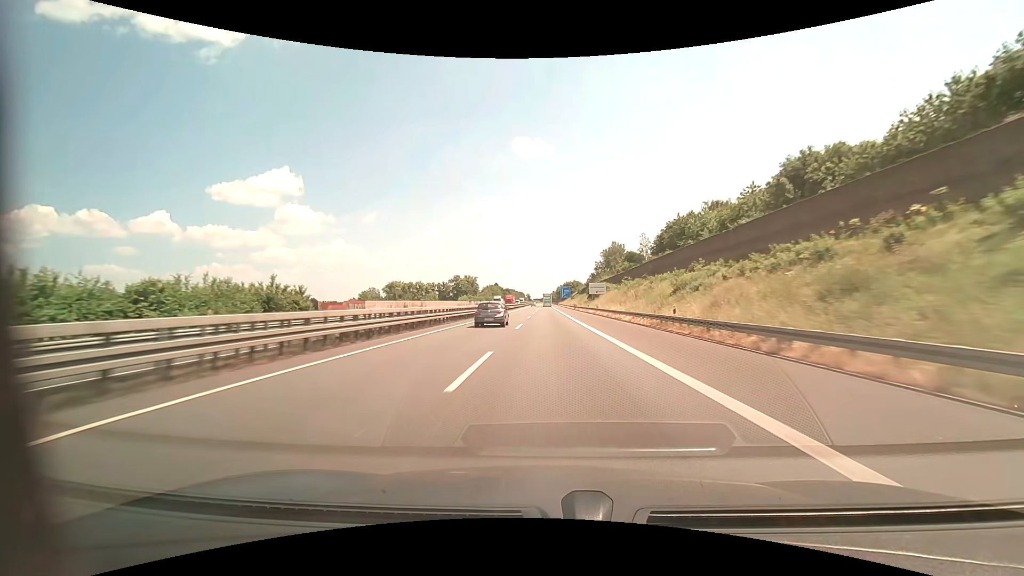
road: motorway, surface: asphalt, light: Day
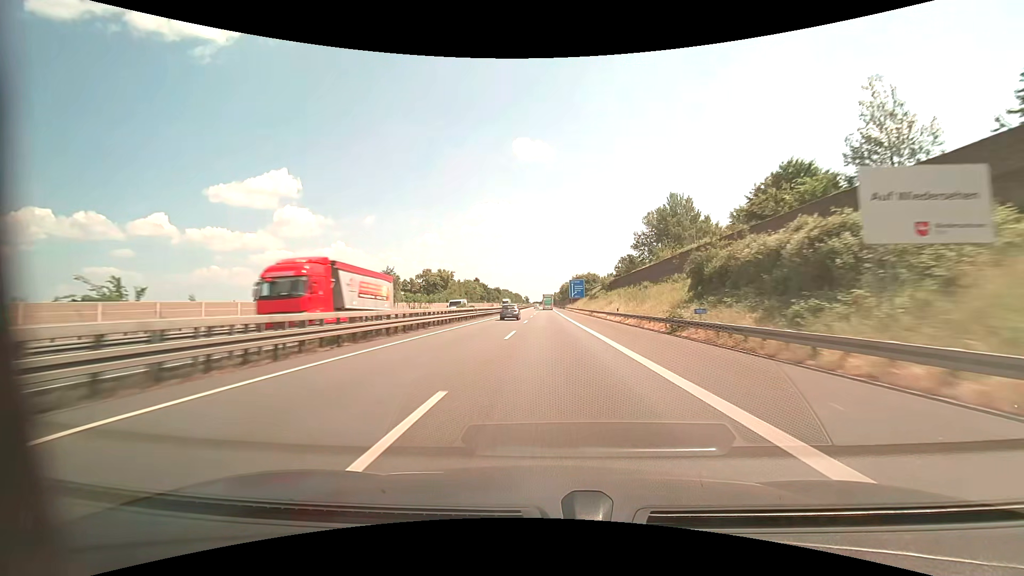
(+0.1, +78.7) m; 0°
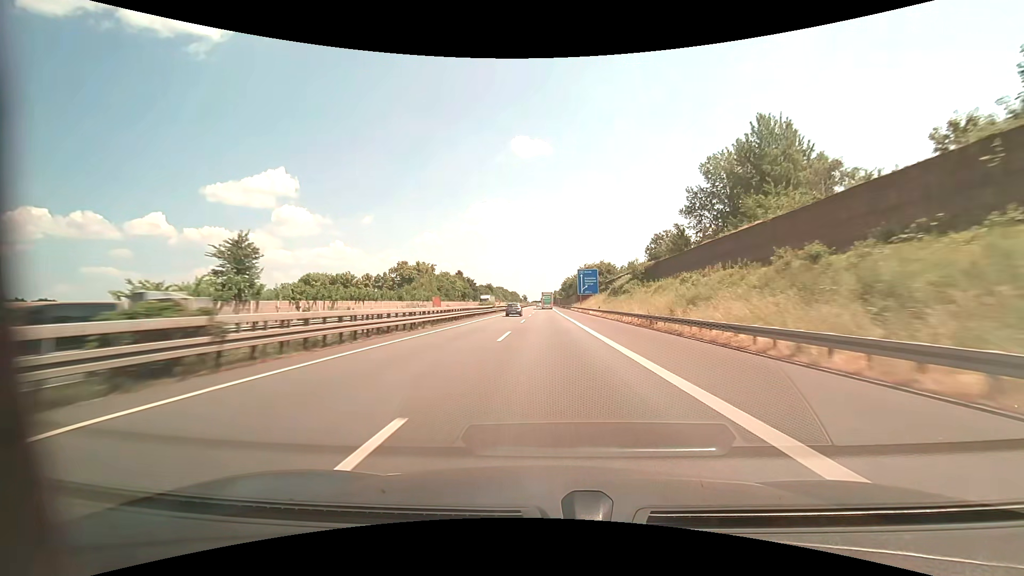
(0.0, +38.1) m; 0°
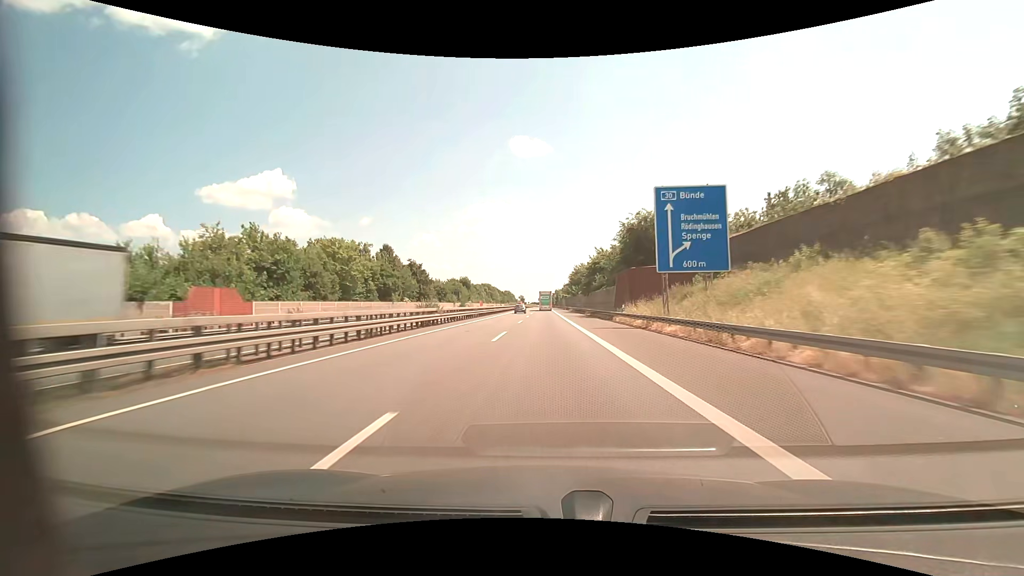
(+0.2, +72.1) m; 0°
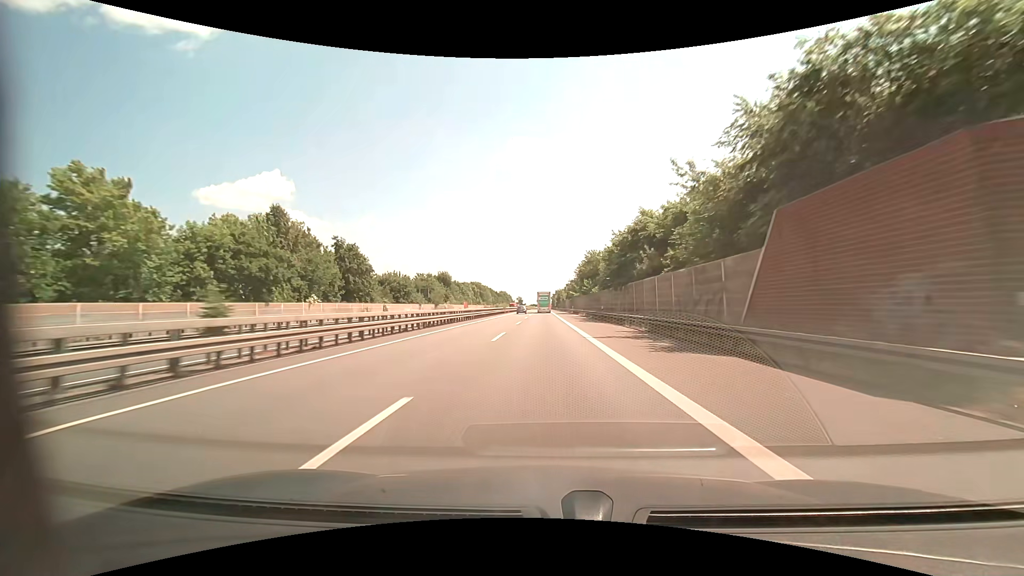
(0.0, +35.3) m; 0°
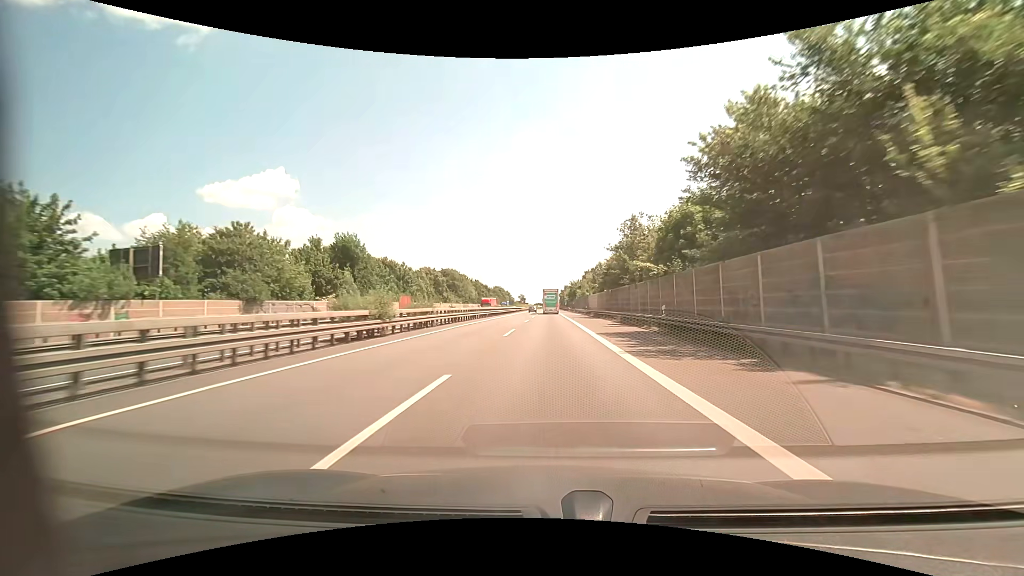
(-0.3, +70.9) m; -1°
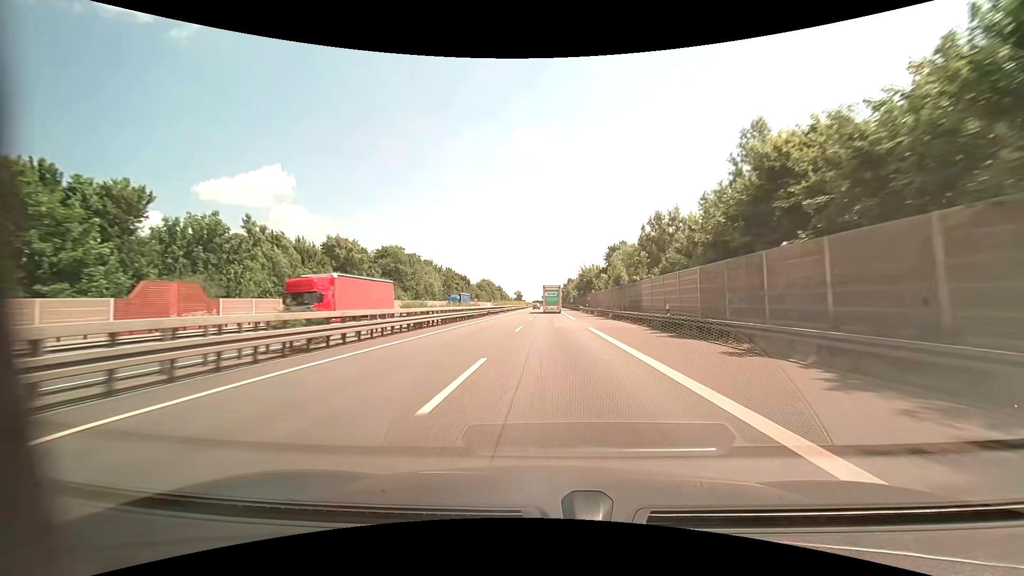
(0.0, +51.7) m; 0°
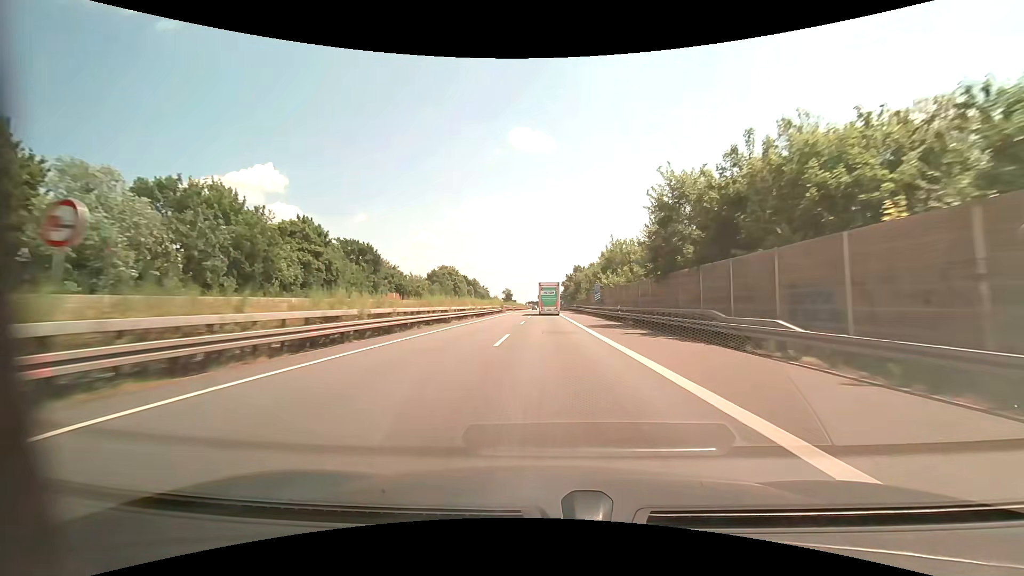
(+0.3, +80.9) m; +1°
(0, +10) (0, +20) (0, +30) (0, +40) (0, +50) (0, +60) (0, +70) (0, +80) (0, +90) (0, +100) m
